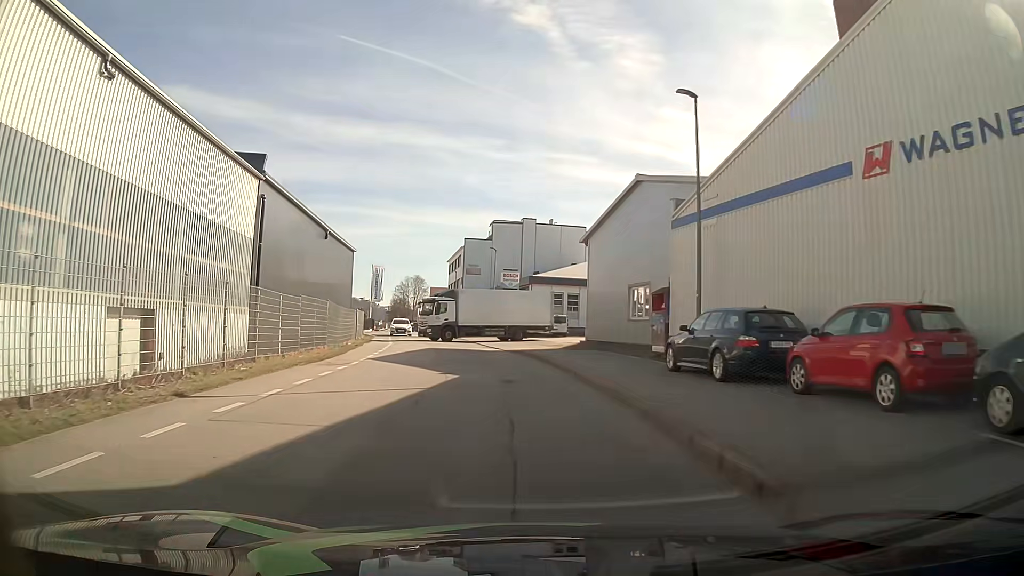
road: residential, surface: asphalt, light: Day
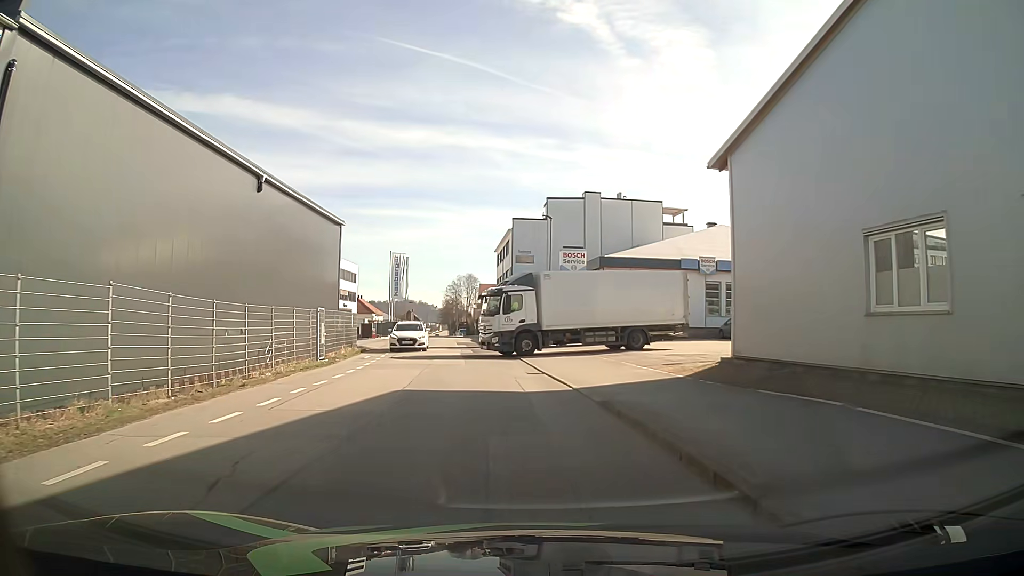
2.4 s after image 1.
(-0.9, +18.3) m; -5°
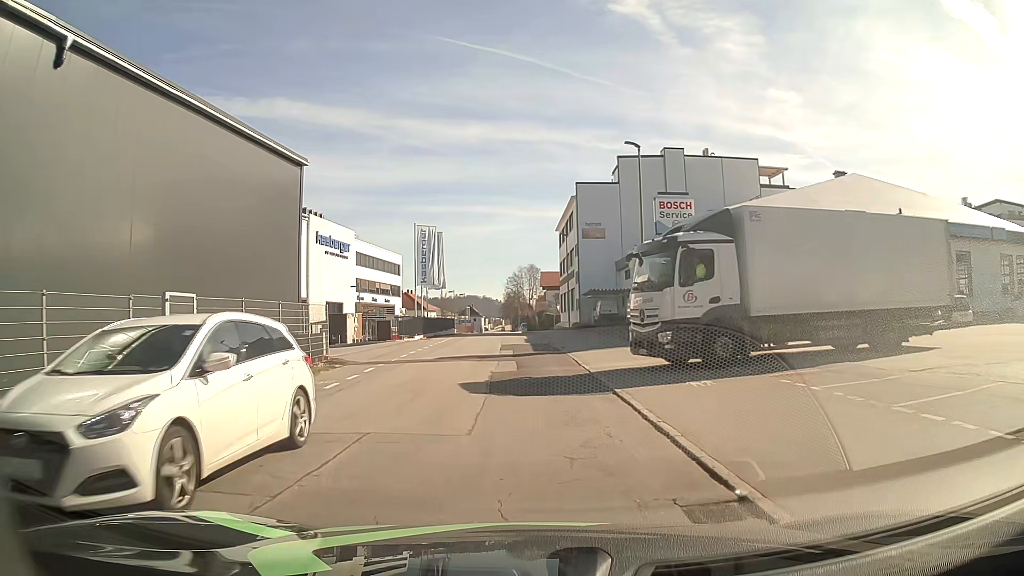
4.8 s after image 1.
(-0.7, +15.2) m; -5°
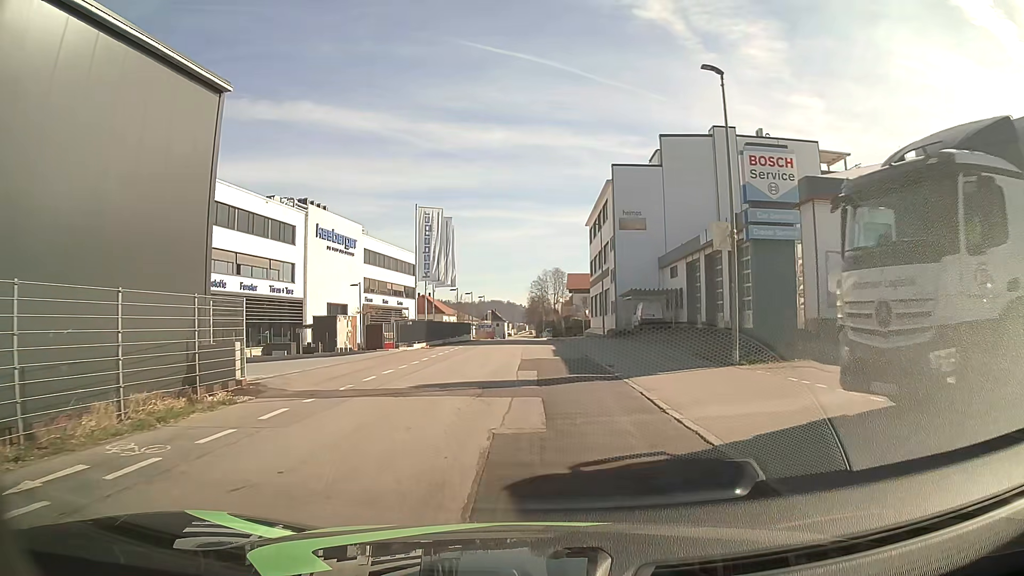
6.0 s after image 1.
(-0.2, +9.0) m; -2°
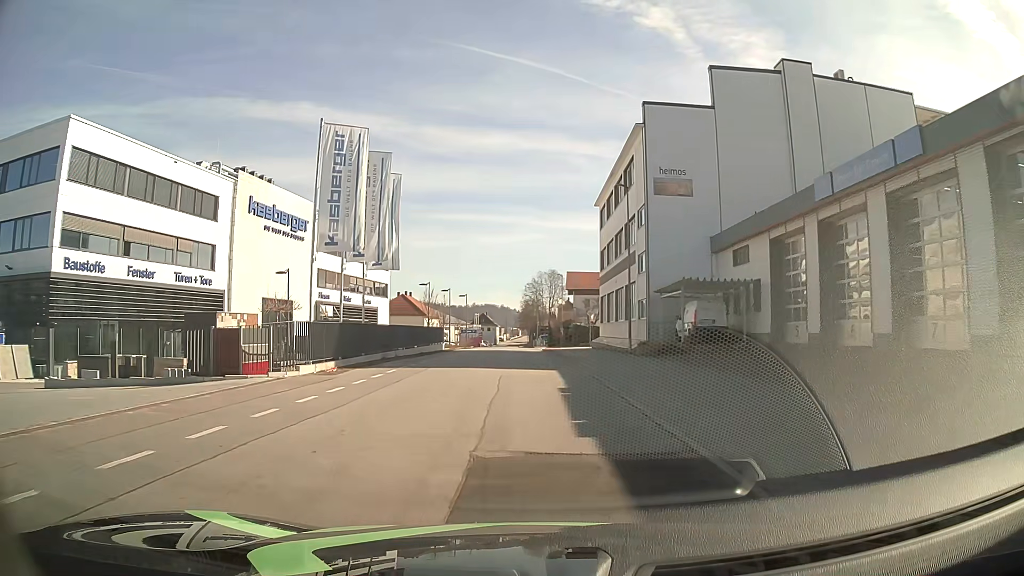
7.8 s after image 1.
(+0.2, +16.5) m; 0°
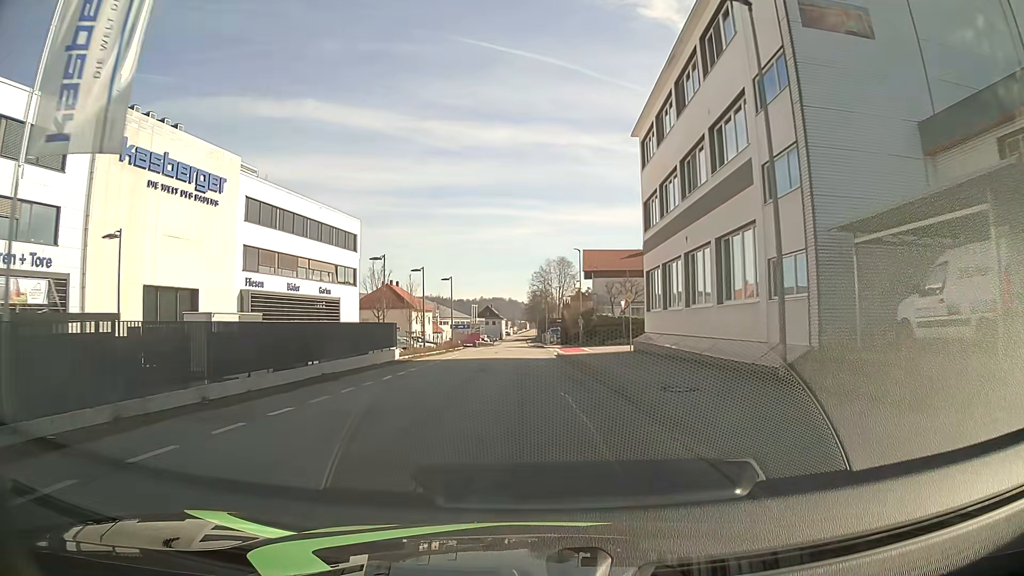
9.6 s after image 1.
(+0.1, +19.8) m; 0°
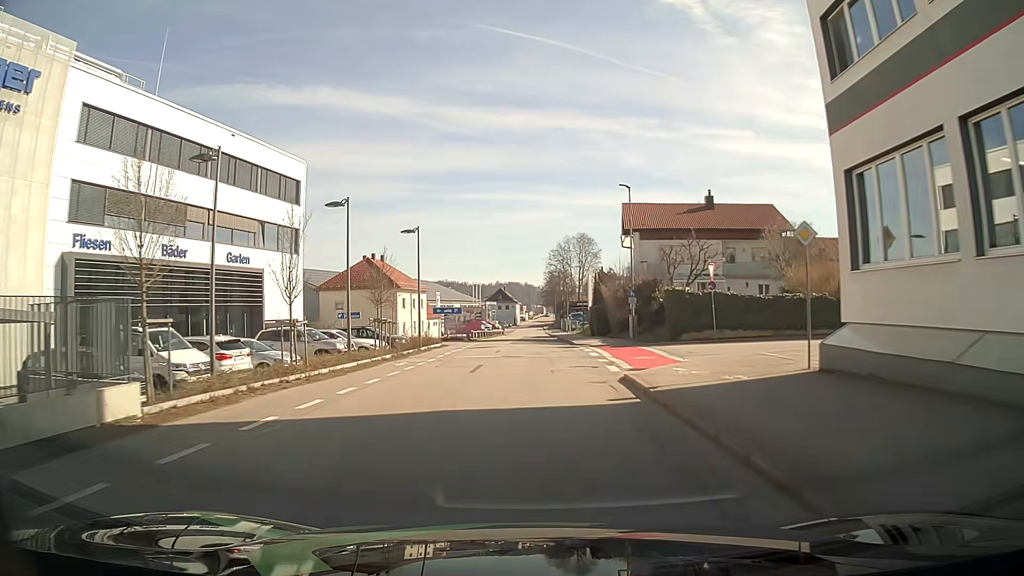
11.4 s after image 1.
(-0.3, +22.6) m; -1°
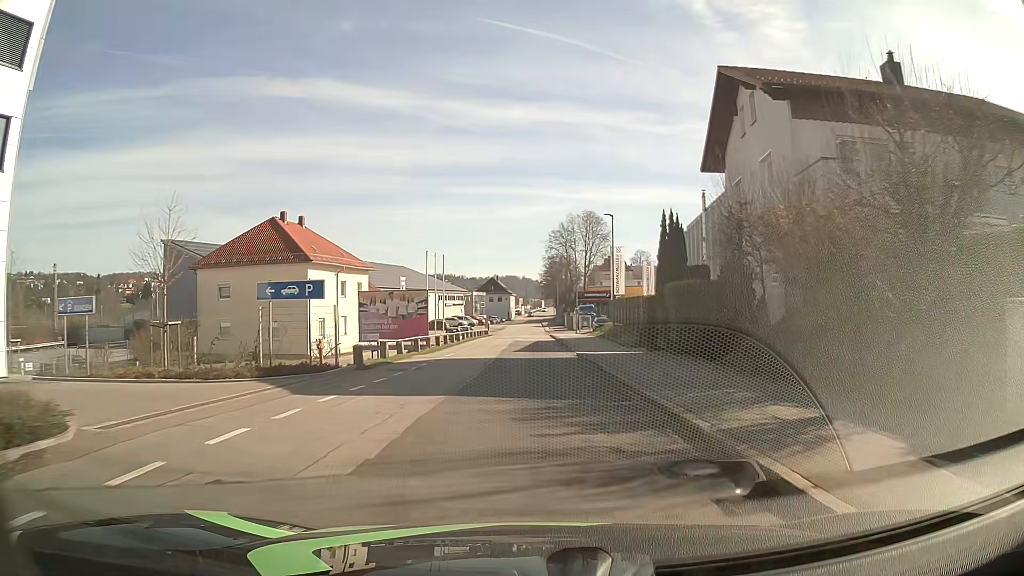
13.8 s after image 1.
(-0.2, +31.4) m; 0°
(0, +10) (0, +20) (0, +30) (0, +40) (0, +50) (0, +60) (0, +70) (0, +80) (0, +90) (0, +100) m
